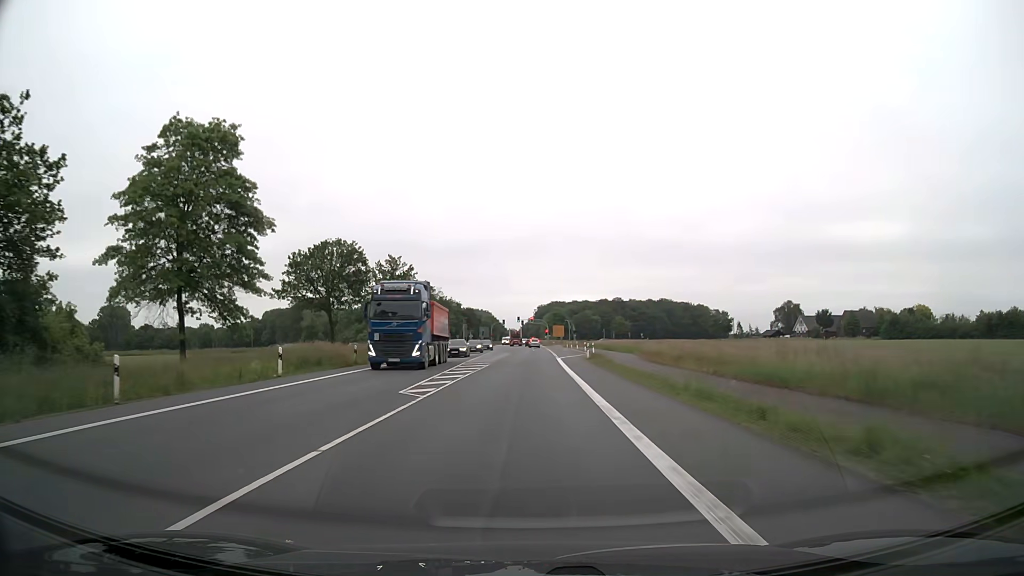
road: primary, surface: asphalt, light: Day
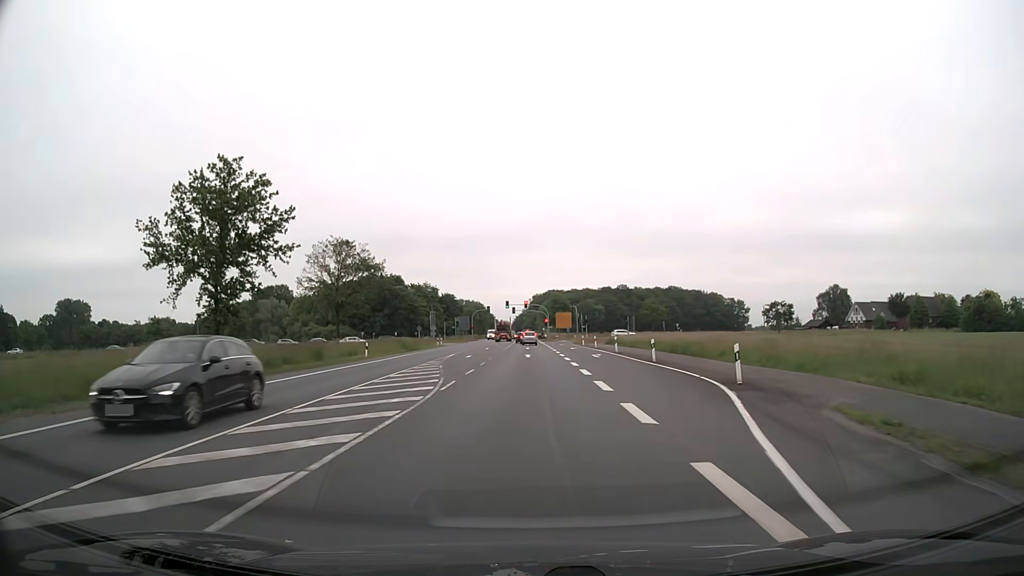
(+0.5, +46.4) m; 0°
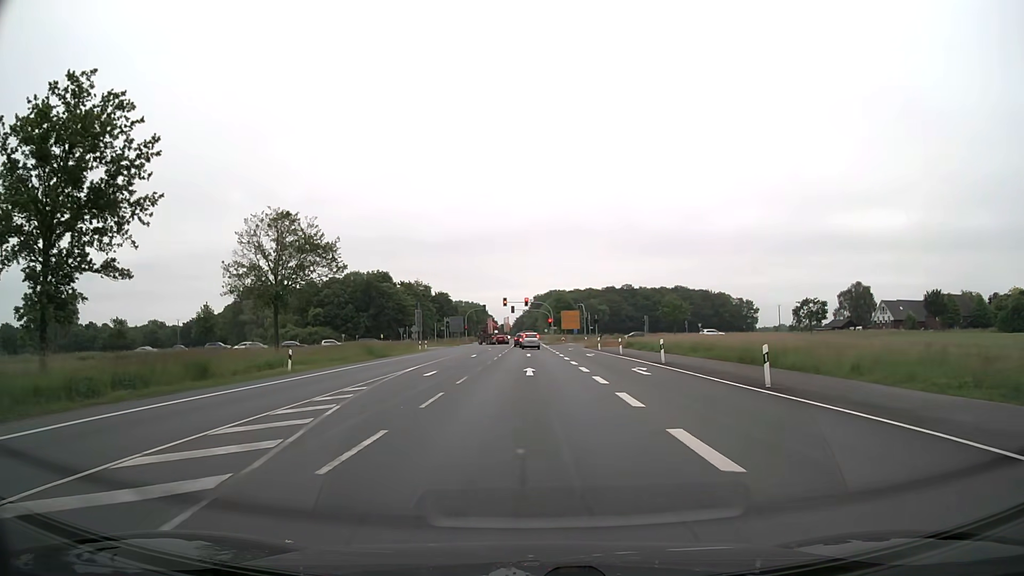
(0.0, +15.5) m; 0°
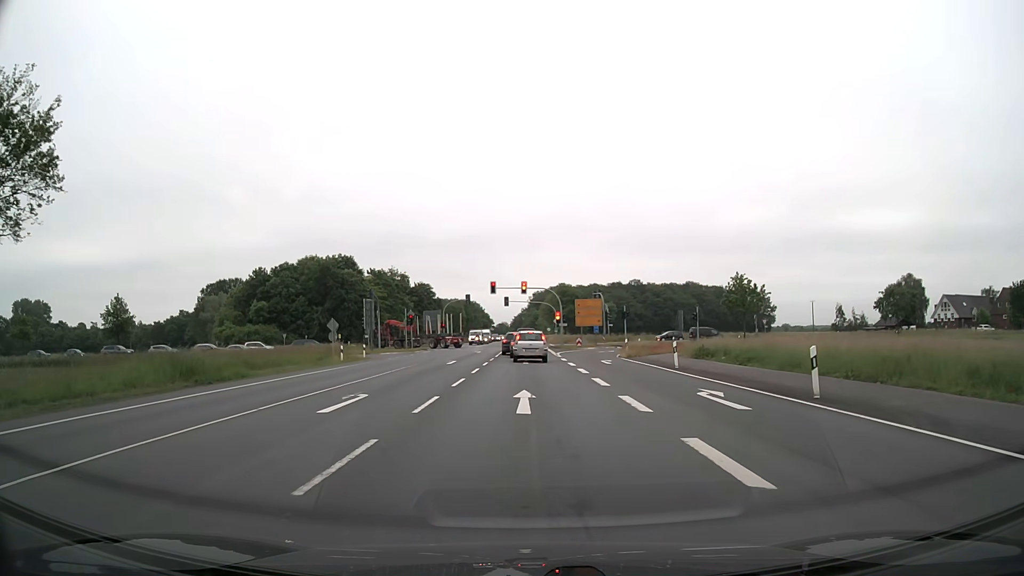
(+0.1, +30.5) m; 0°
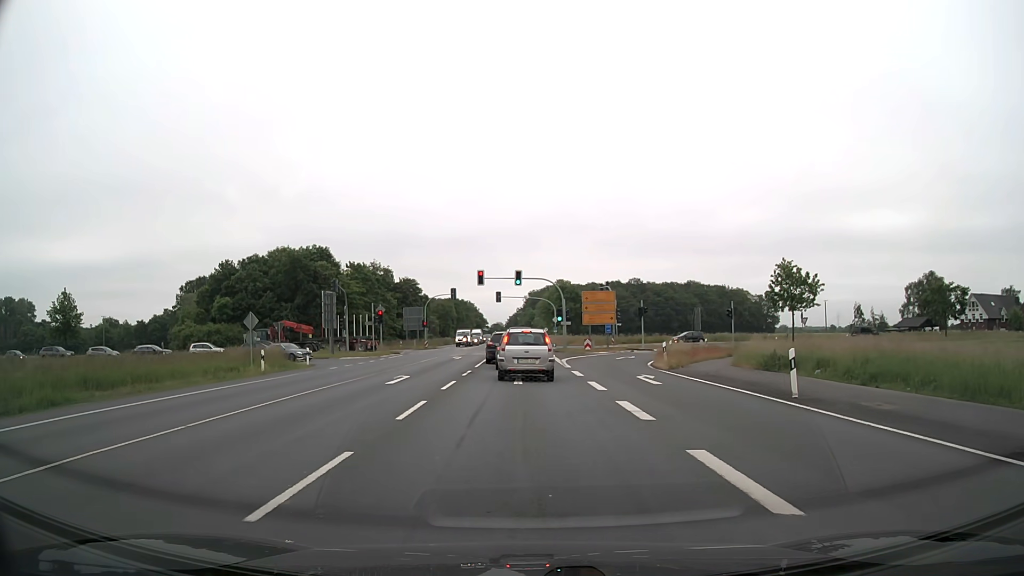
(0.0, +12.7) m; +1°
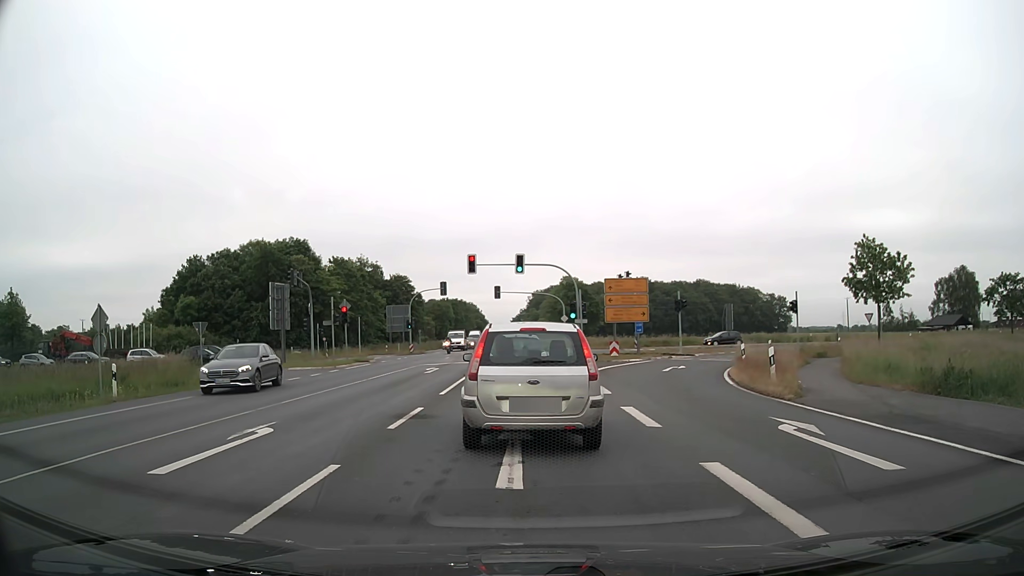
(-0.1, +12.4) m; 0°
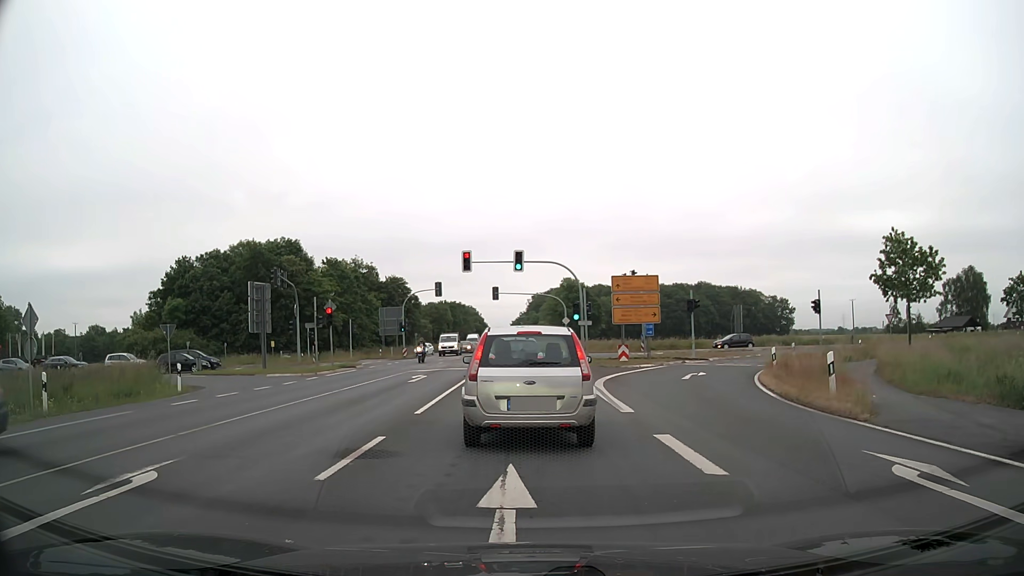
(0.0, +3.5) m; -1°
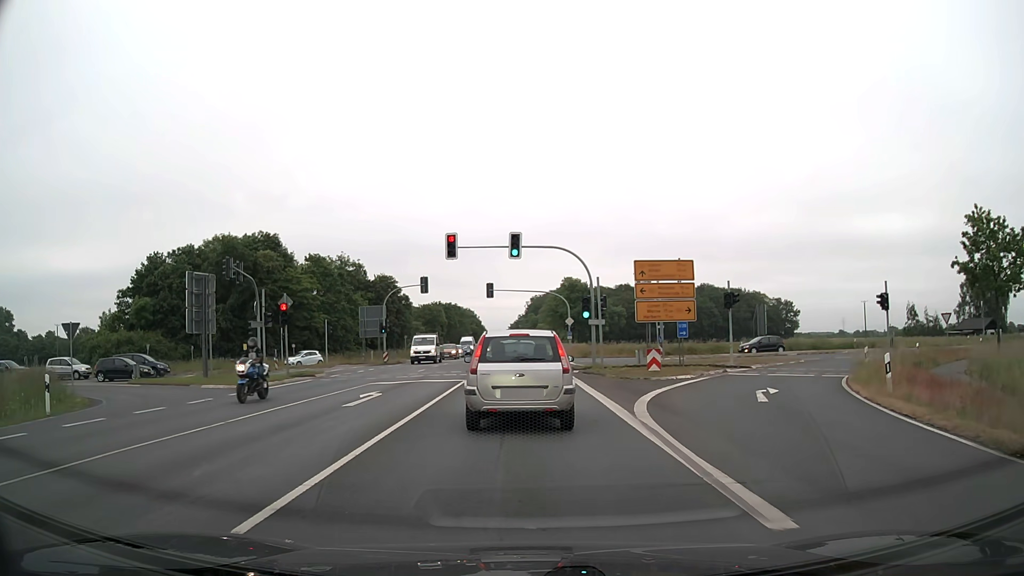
(+0.1, +8.3) m; 0°
(0, +10) (0, +20) (0, +30) (0, +40) (0, +50) (0, +60) (0, +70) (0, +80) (0, +90) (-1, +100) m
